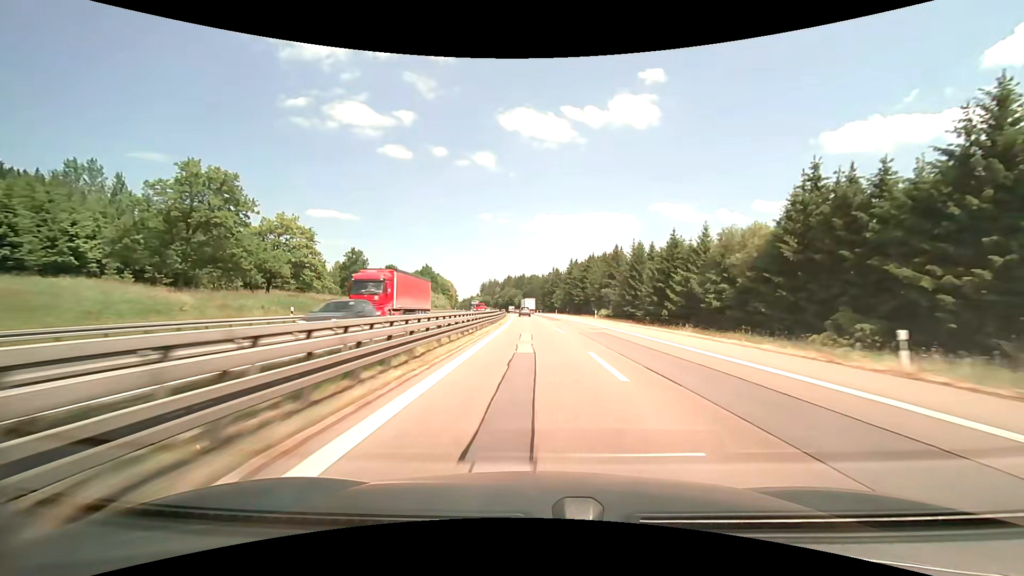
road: motorway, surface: asphalt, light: Day
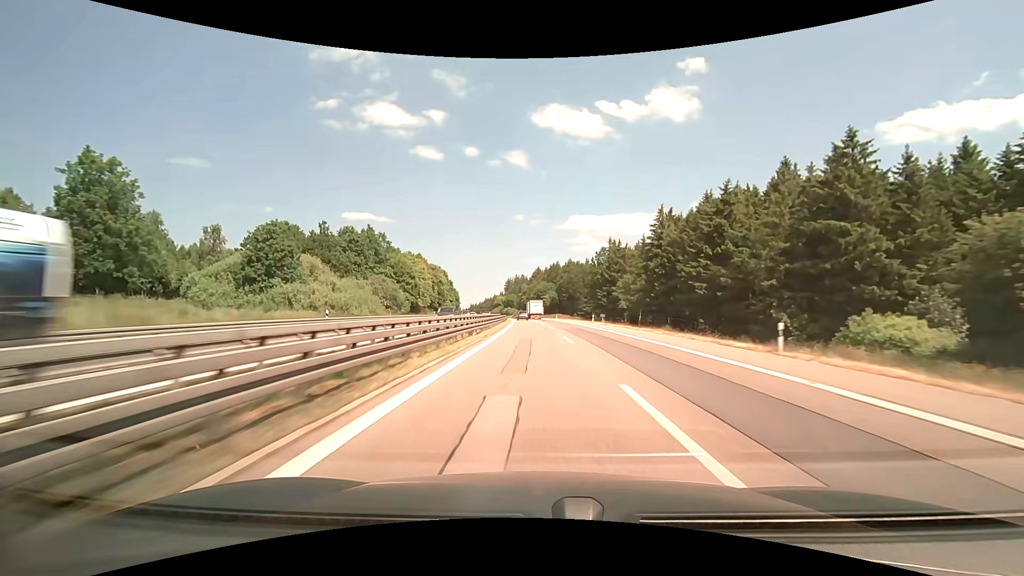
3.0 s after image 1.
(-2.1, +95.9) m; -3°
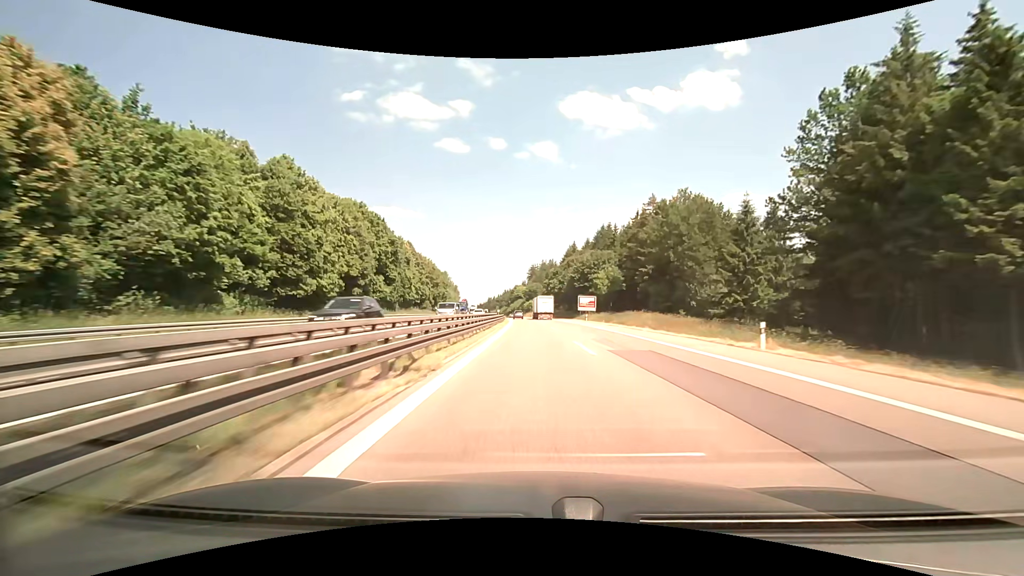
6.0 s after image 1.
(-3.1, +95.3) m; -3°
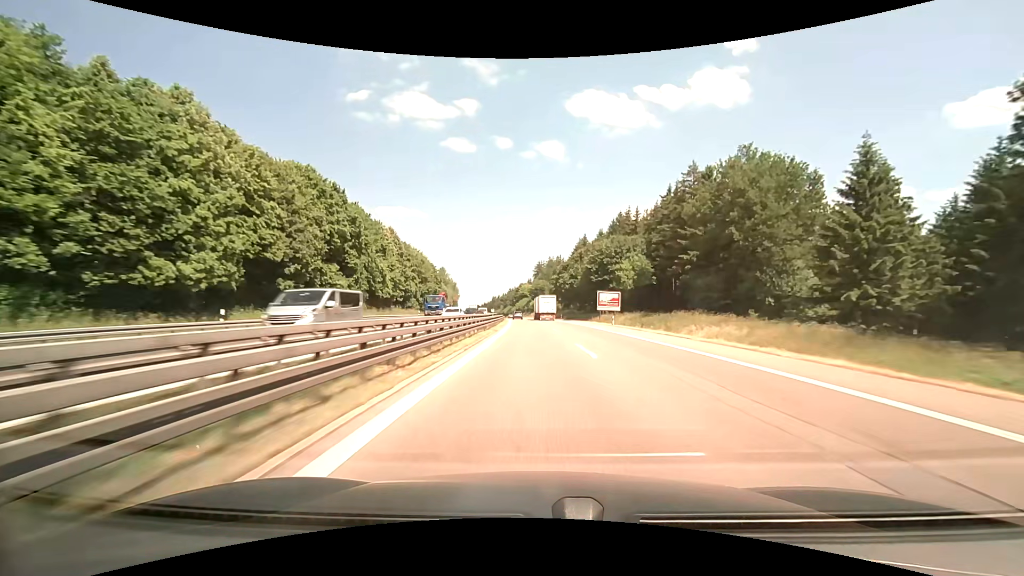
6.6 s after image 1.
(-0.1, +19.2) m; -1°
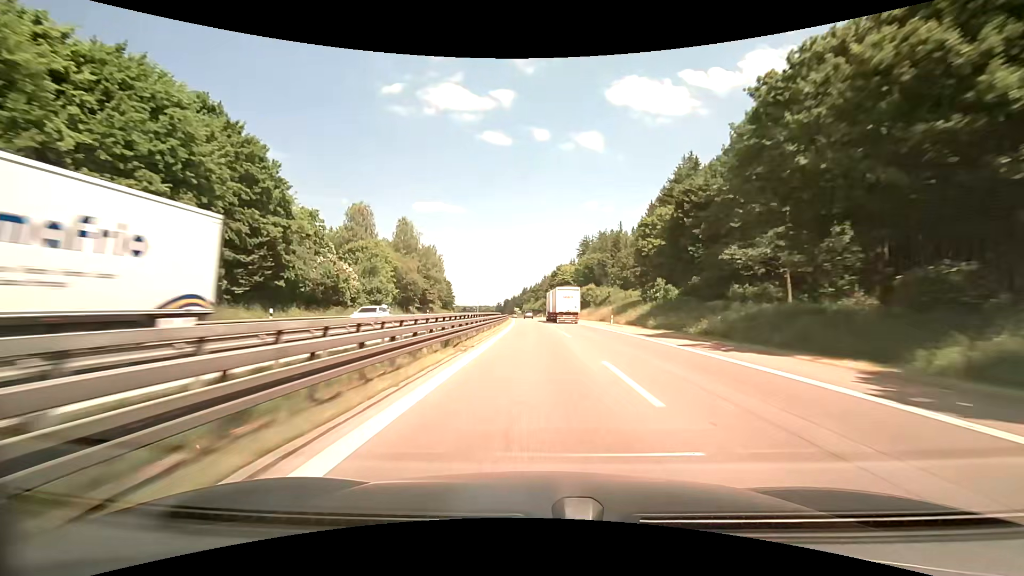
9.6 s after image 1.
(-3.1, +96.5) m; -4°
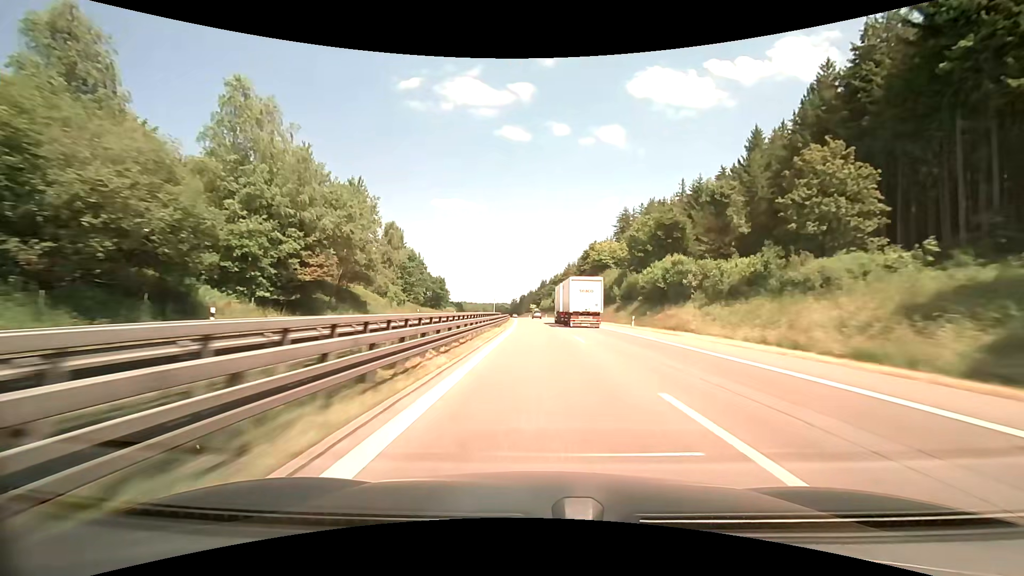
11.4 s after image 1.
(-1.6, +58.5) m; -2°
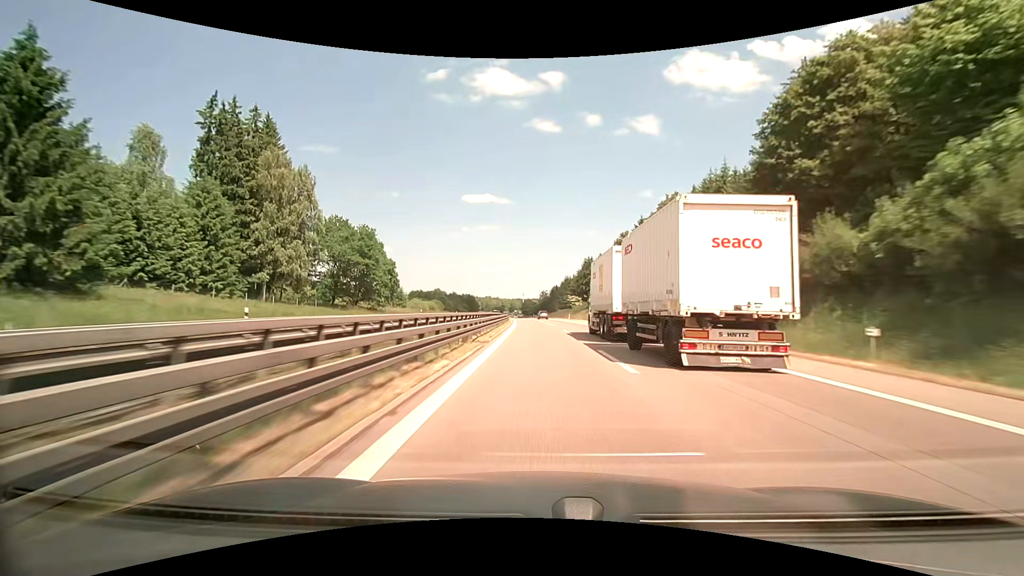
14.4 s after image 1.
(-1.8, +98.9) m; -3°
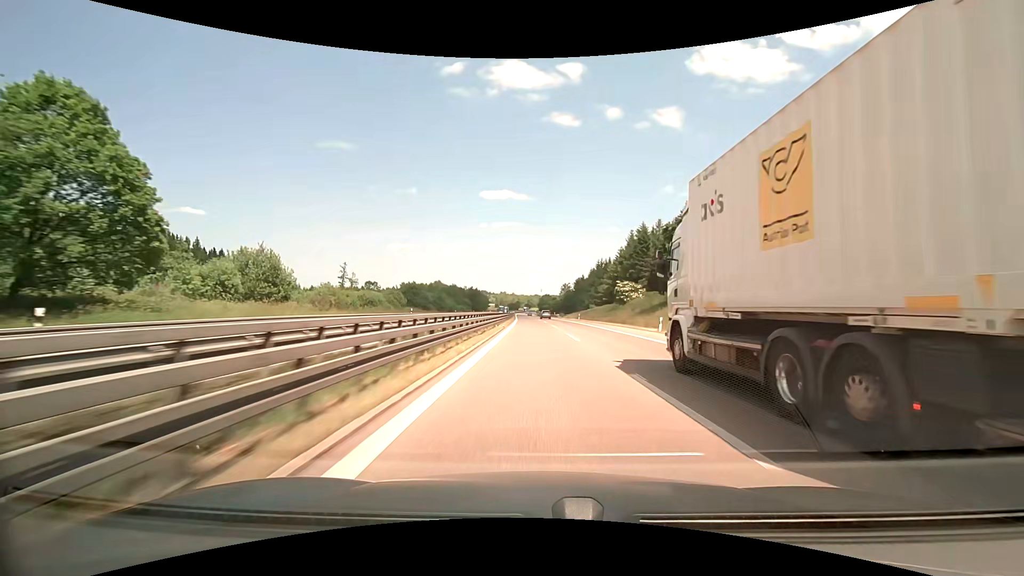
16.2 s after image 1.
(-1.7, +60.2) m; -3°
(0, +10) (0, +20) (0, +30) (0, +40) (-1, +50) (-1, +60) (-1, +70) (-2, +80) (-2, +90) (-3, +100) m
